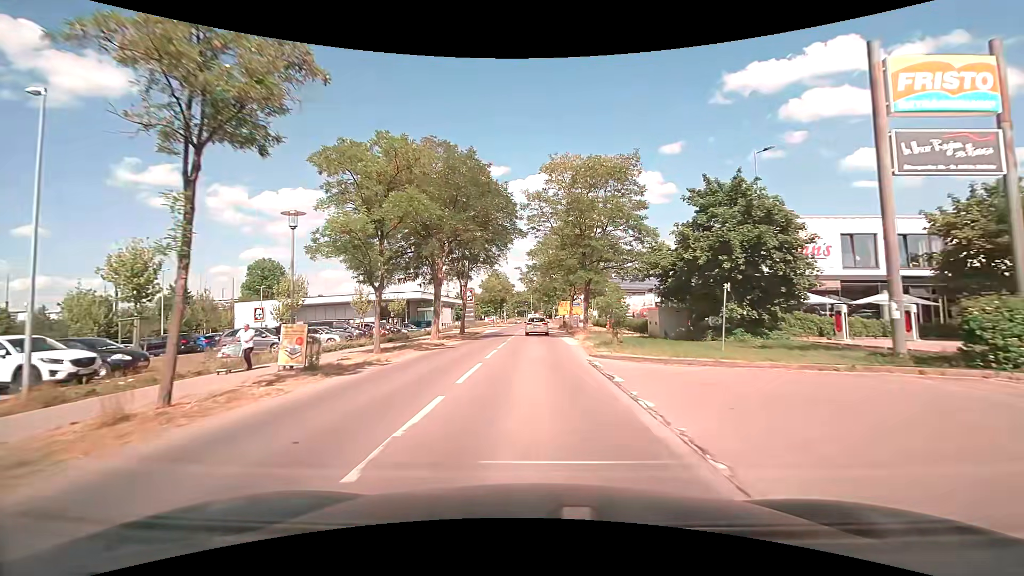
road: tertiary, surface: asphalt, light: Day
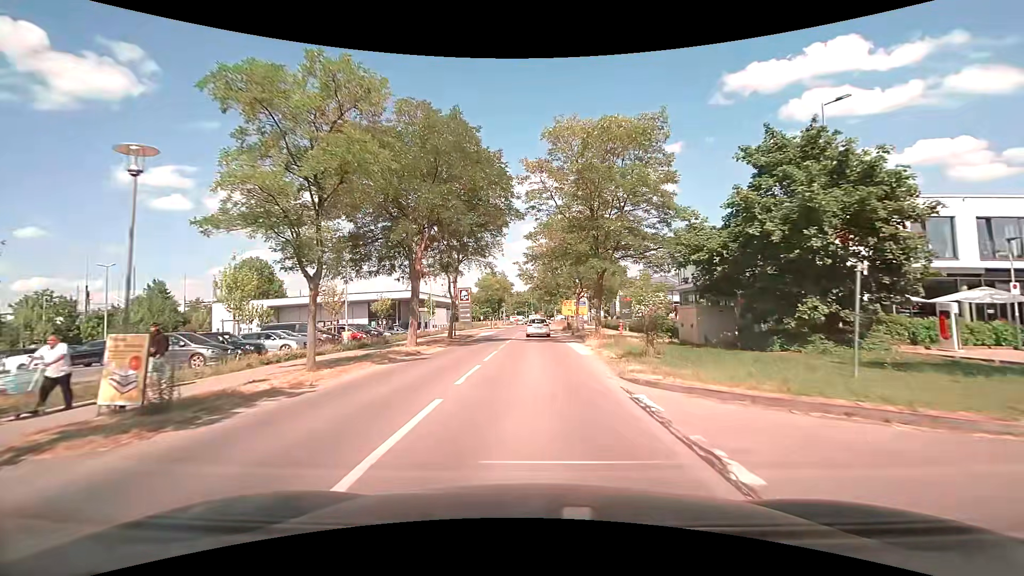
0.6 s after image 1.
(0.0, +6.2) m; 0°
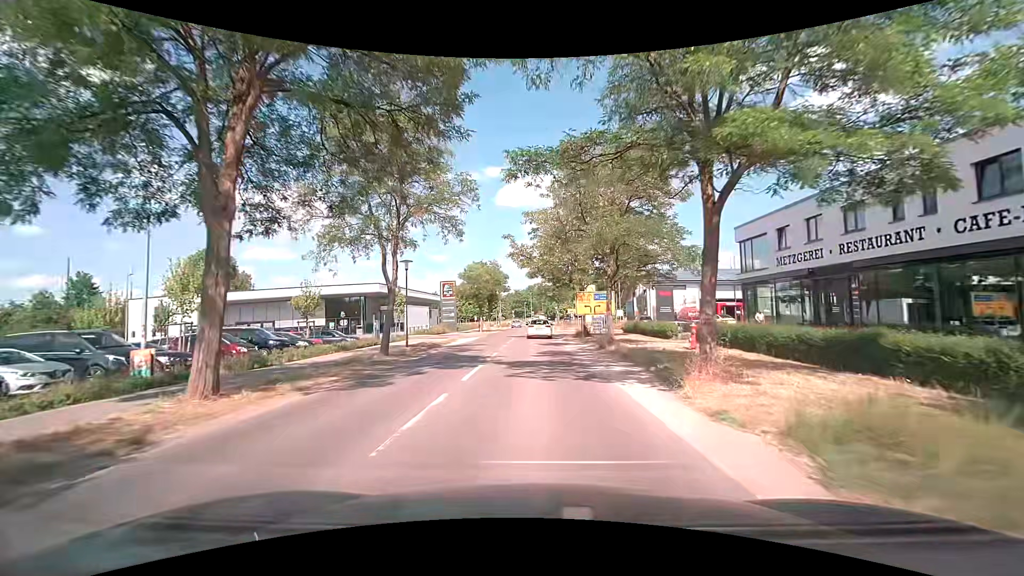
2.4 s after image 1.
(0.0, +16.8) m; 0°
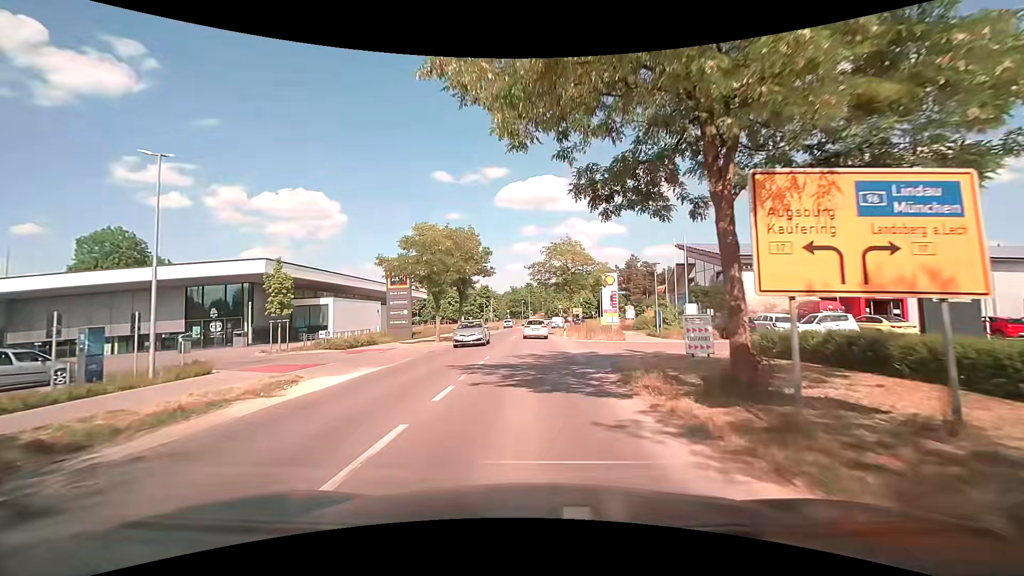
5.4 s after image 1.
(+0.1, +26.7) m; +1°
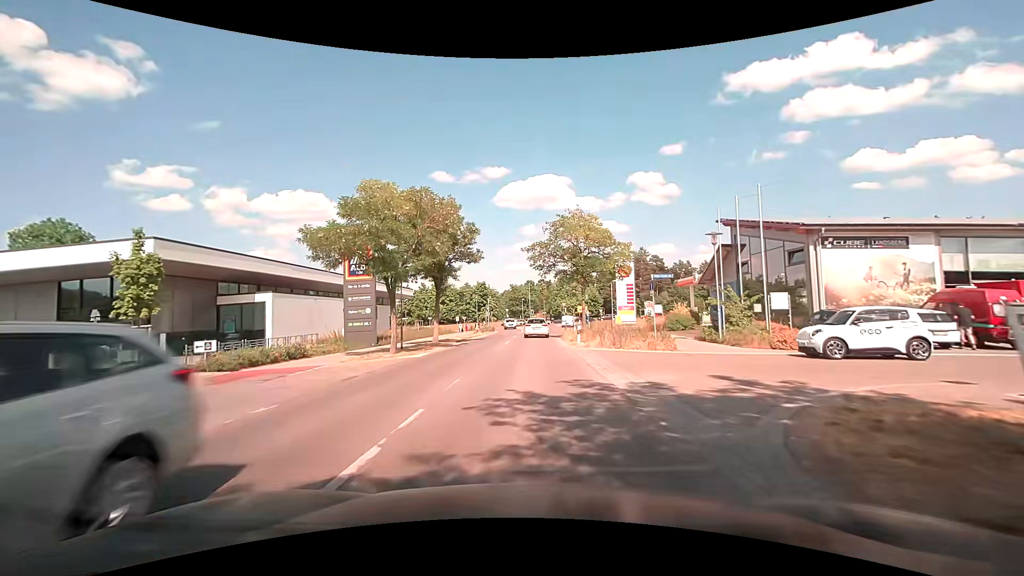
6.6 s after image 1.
(-0.1, +11.0) m; -1°
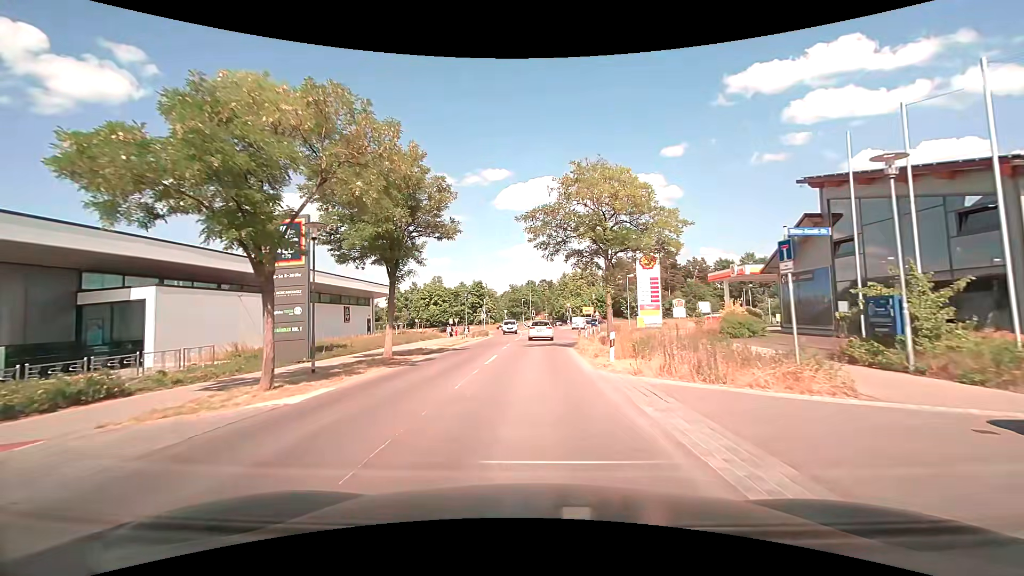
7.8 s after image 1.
(0.0, +11.1) m; 0°
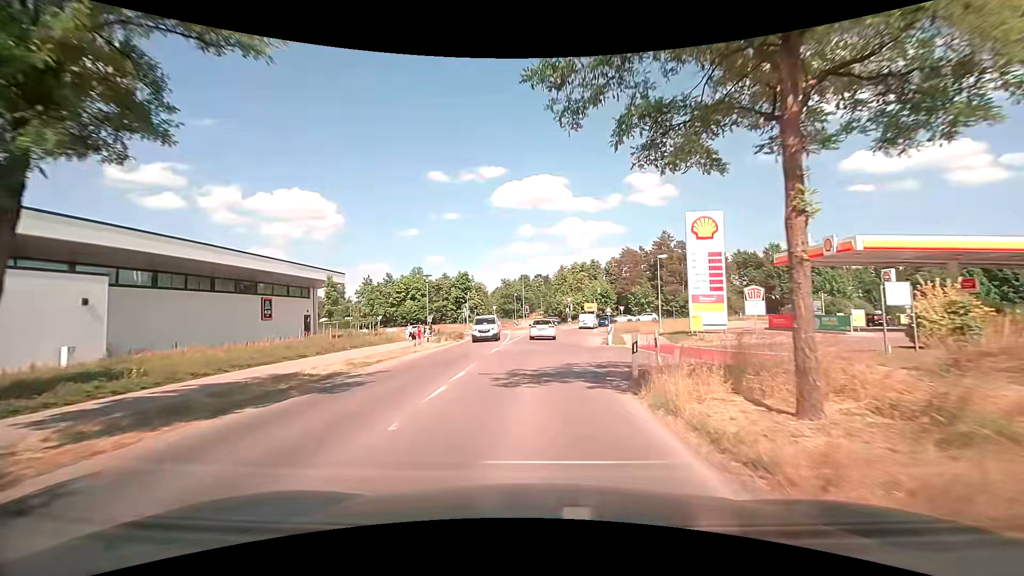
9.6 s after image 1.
(+0.1, +16.7) m; +1°
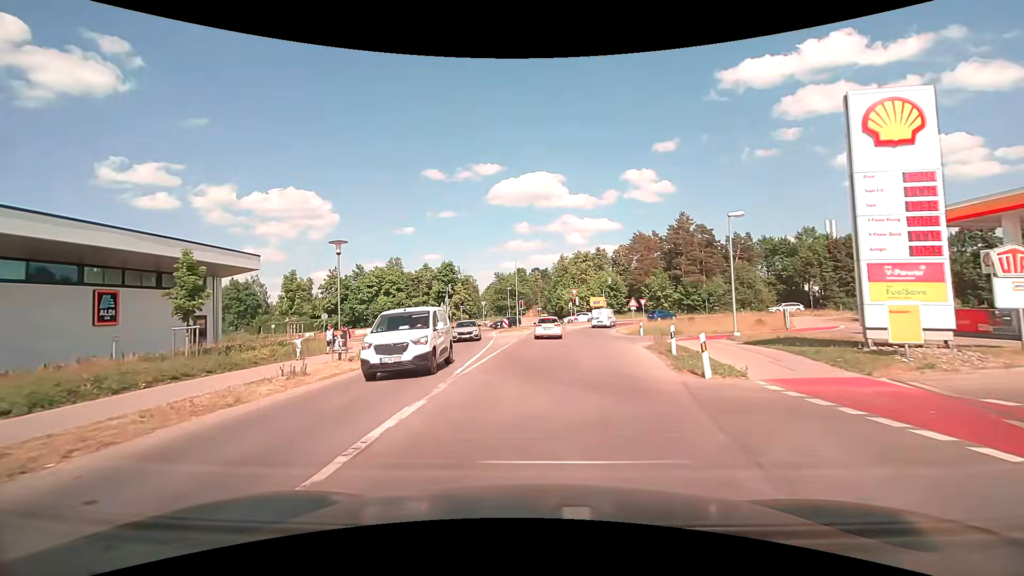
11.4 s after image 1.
(+0.1, +15.8) m; 0°
